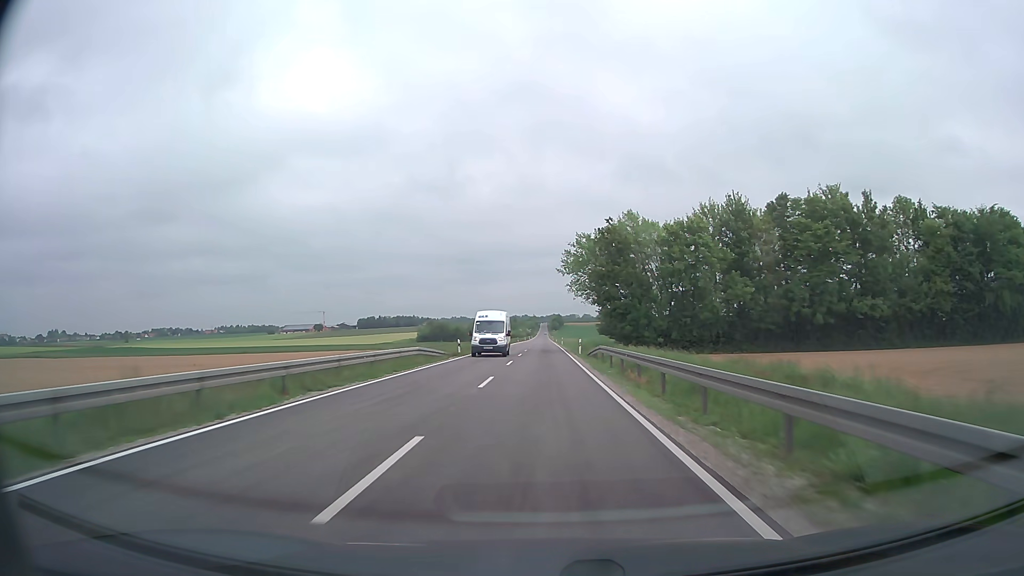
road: secondary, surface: asphalt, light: Day
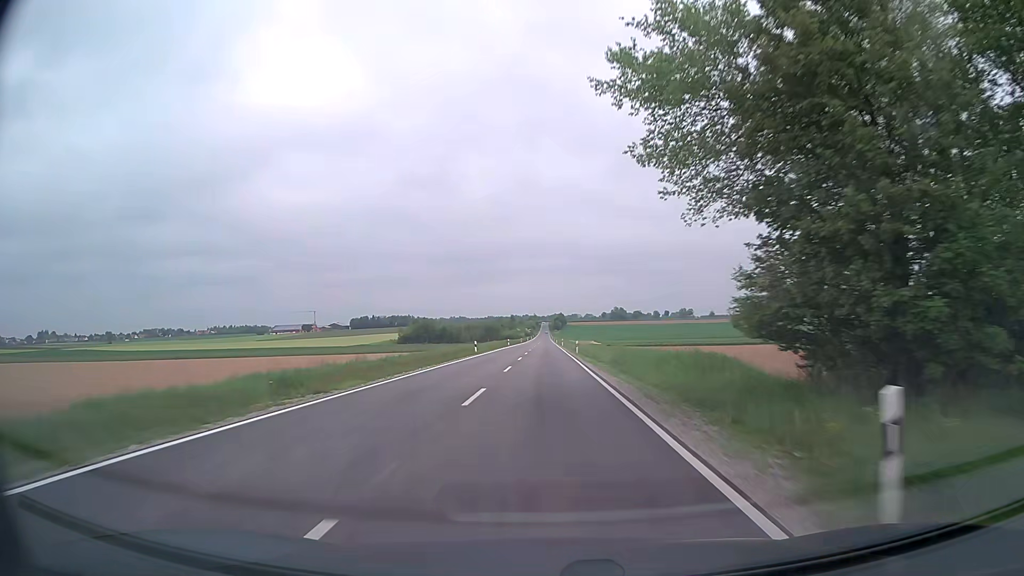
(0.0, +40.2) m; 0°
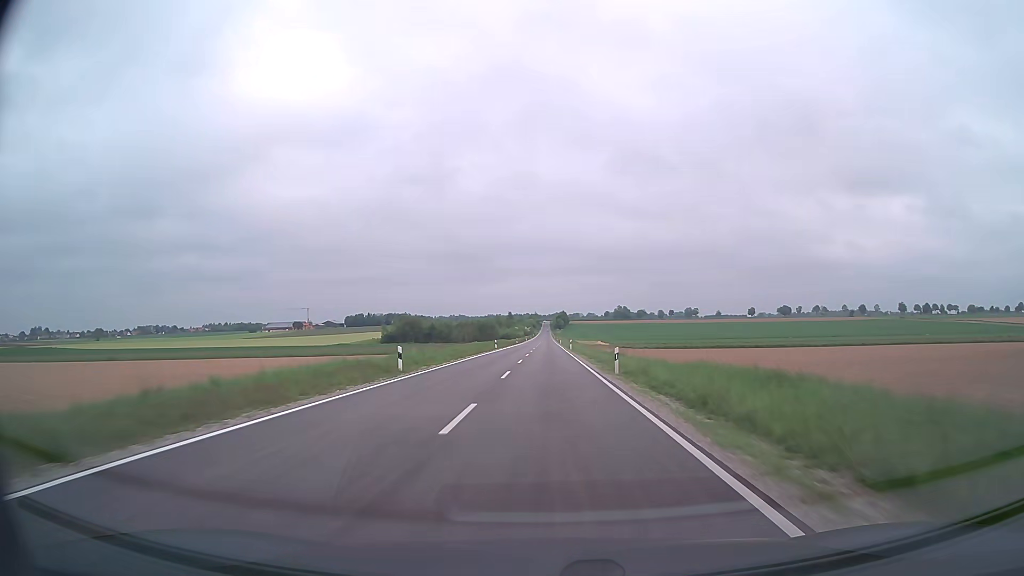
(-0.1, +27.9) m; 0°
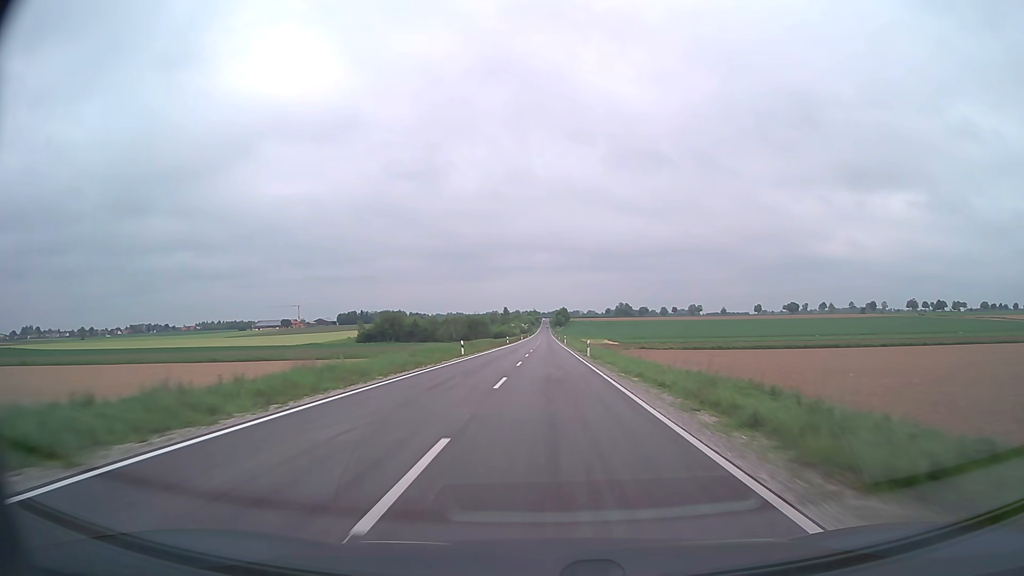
(0.0, +28.7) m; 0°
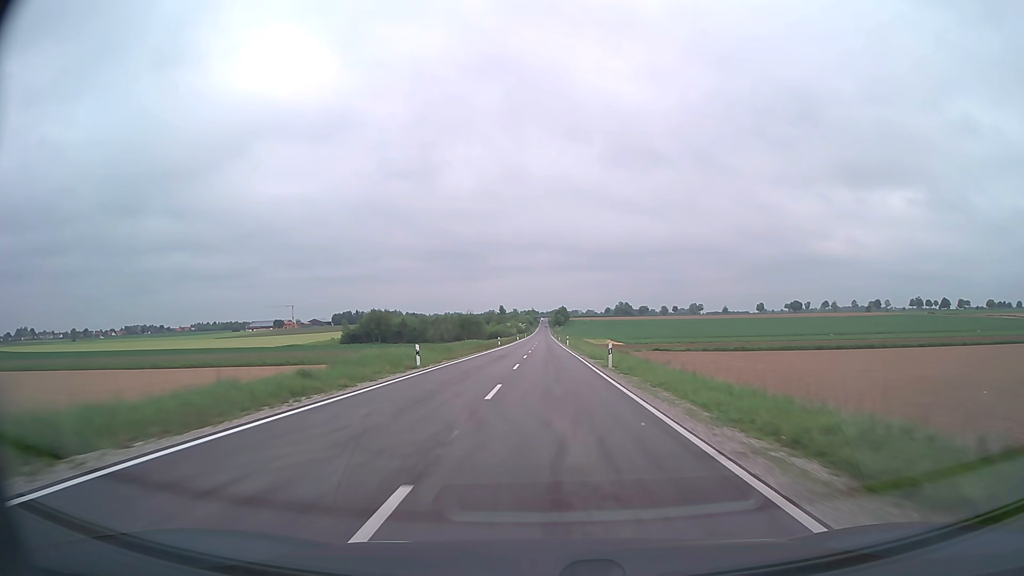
(0.0, +14.7) m; 0°
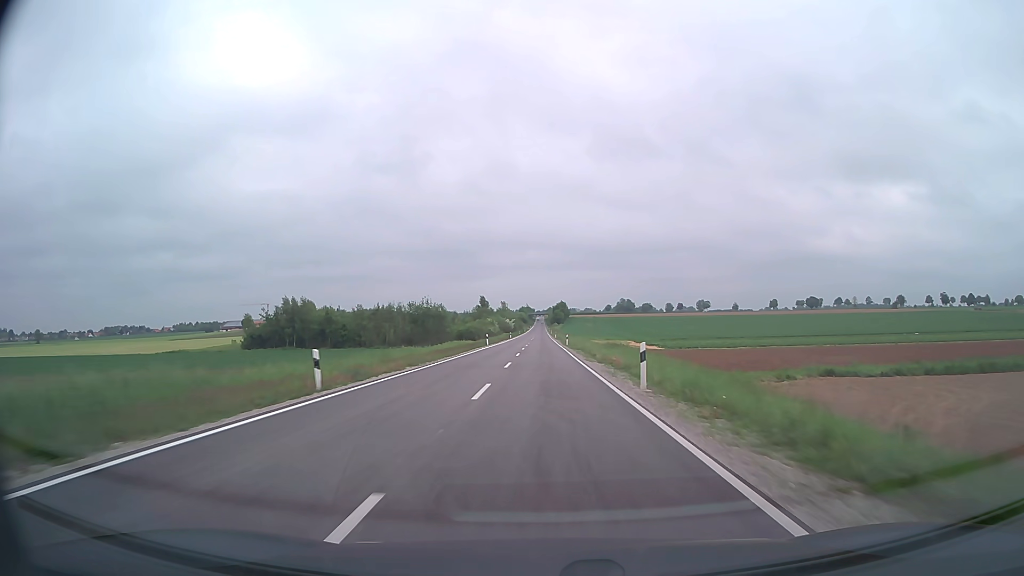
(+0.3, +60.6) m; 0°
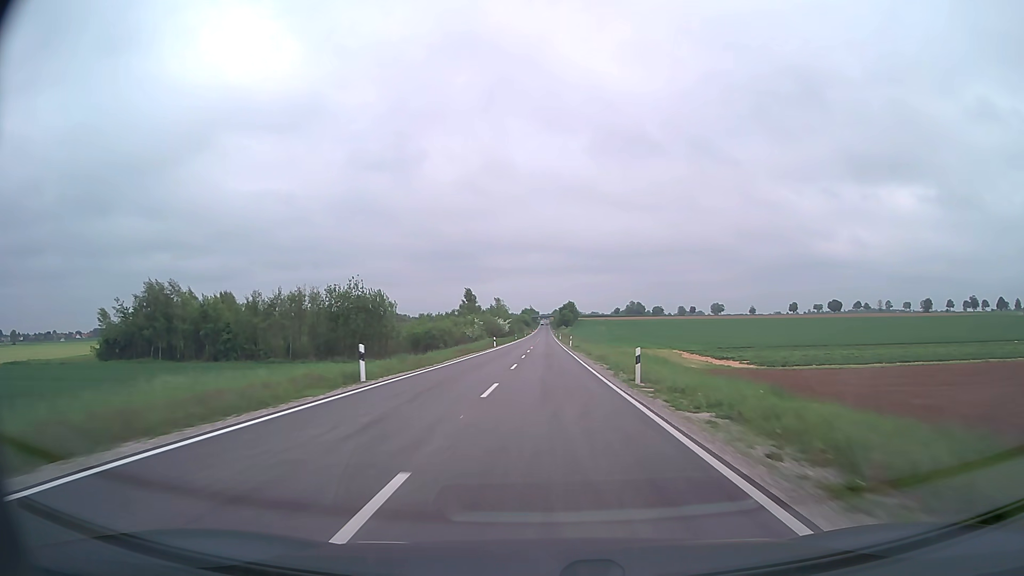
(-0.2, +47.3) m; 0°
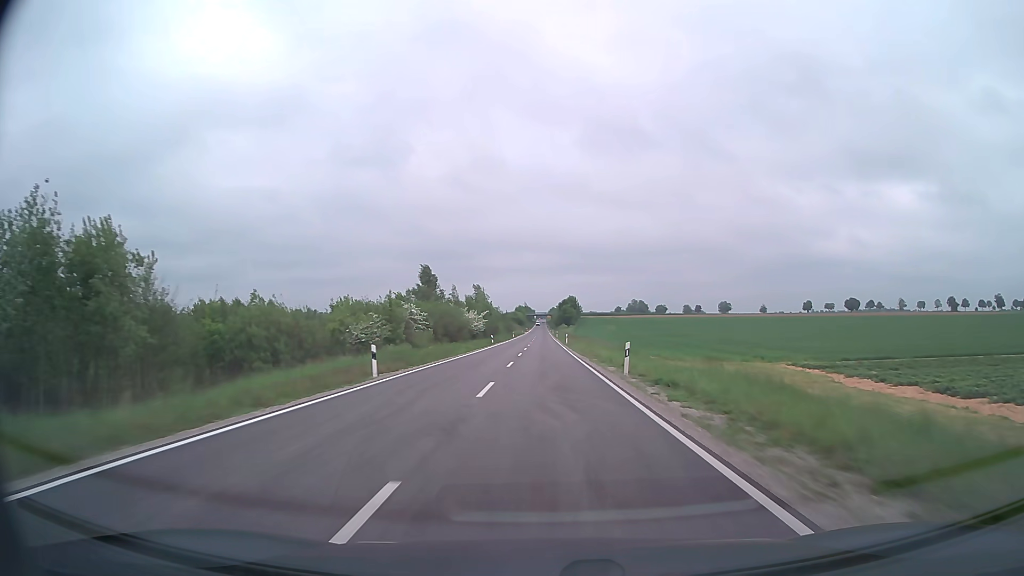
(+0.1, +48.6) m; 0°
(0, +10) (0, +20) (0, +30) (0, +40) (0, +50) (0, +60) (0, +70) (0, +80) (0, +90) (0, +100) m
